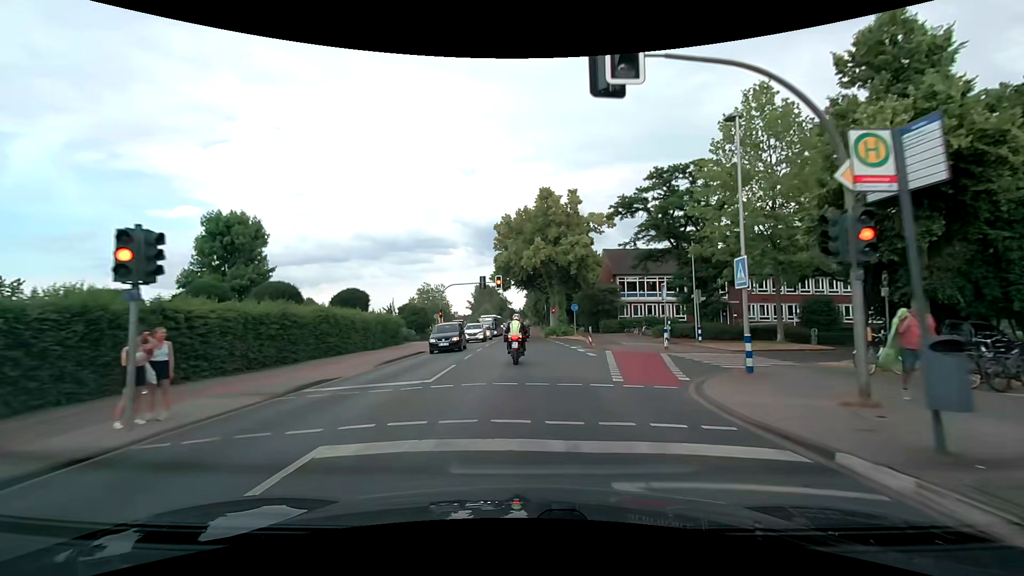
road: secondary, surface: asphalt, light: Day
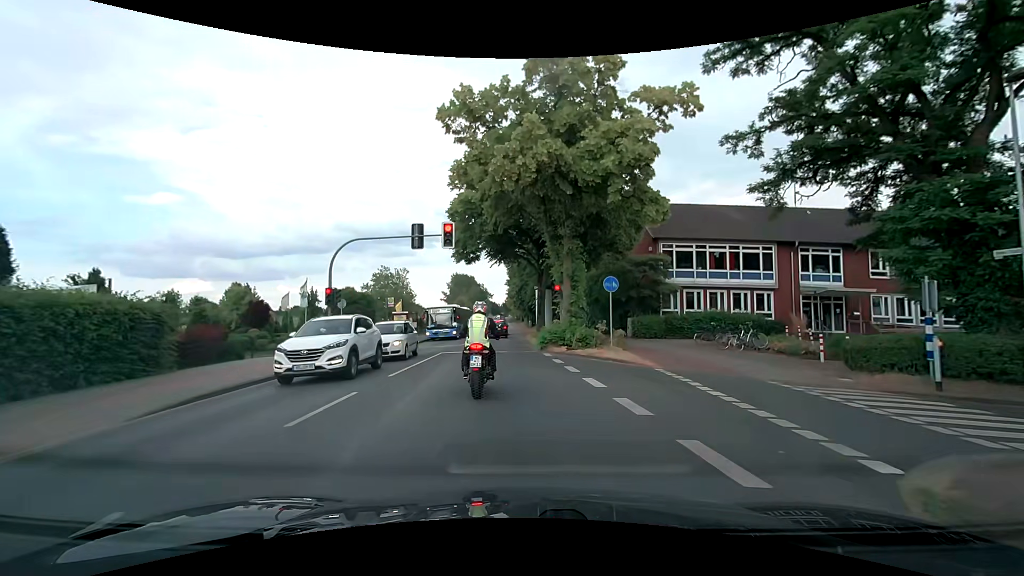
(+0.4, +24.6) m; +1°
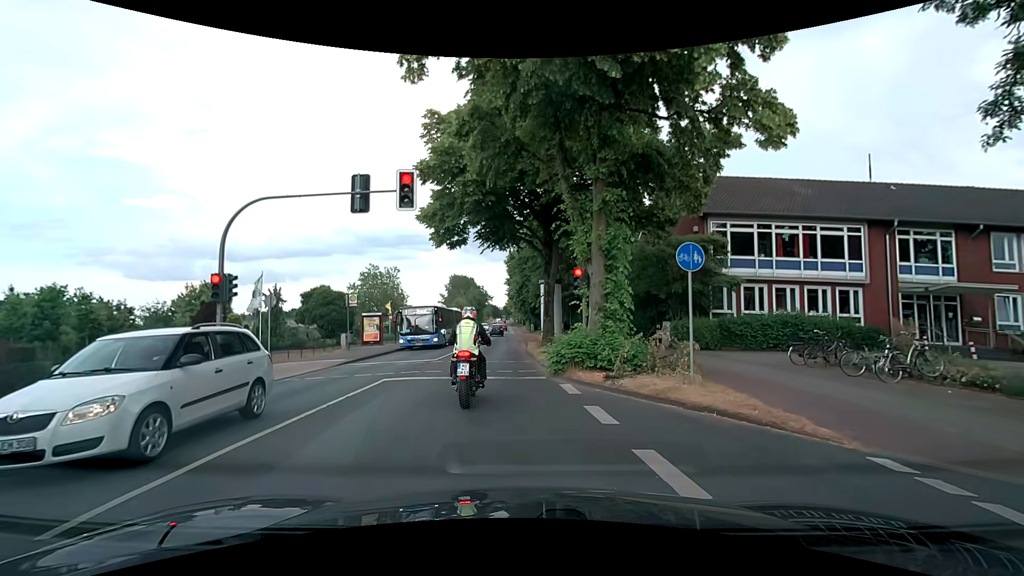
(+0.1, +8.9) m; +1°
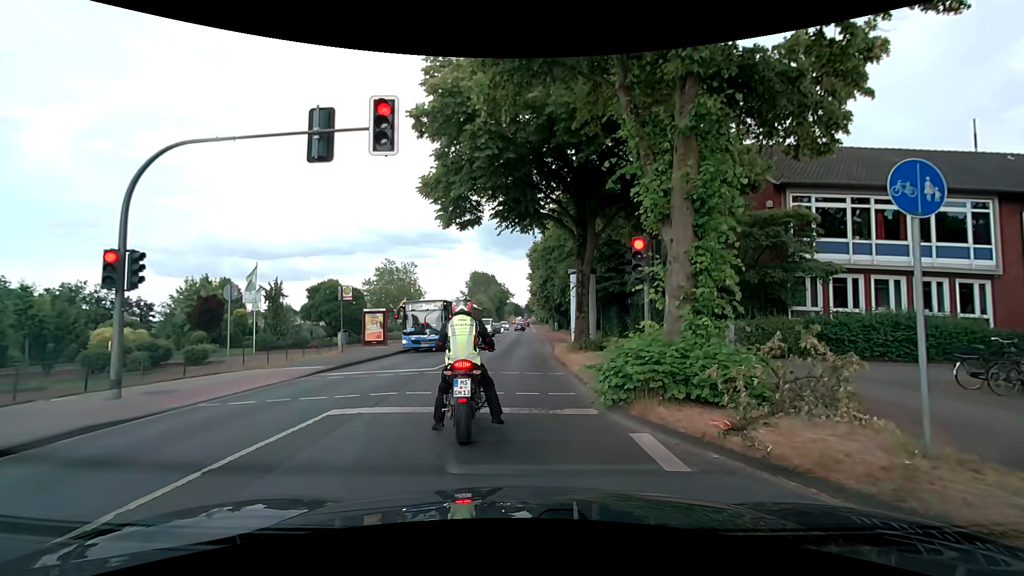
(-0.2, +5.1) m; -5°
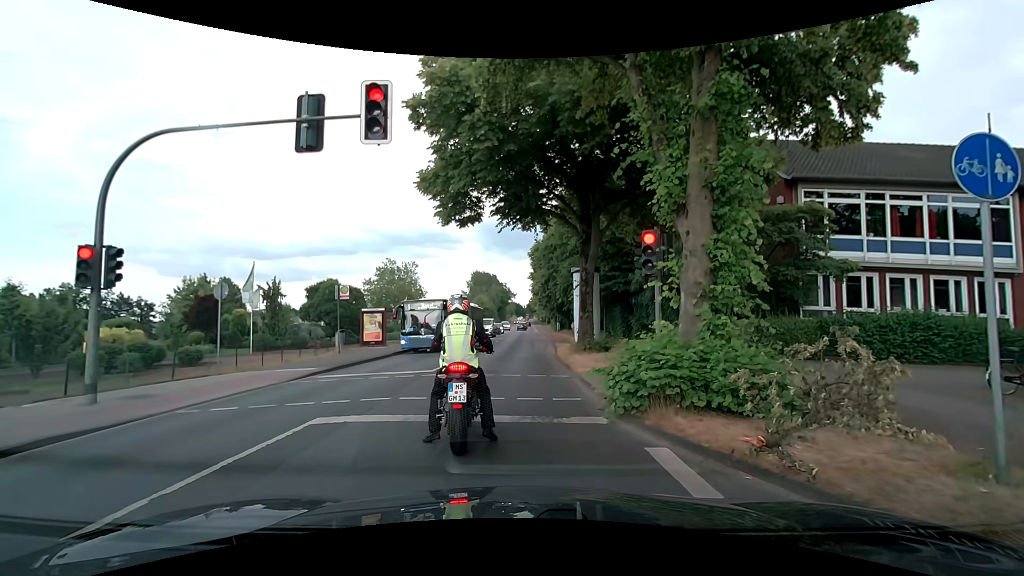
(0.0, +0.7) m; 0°
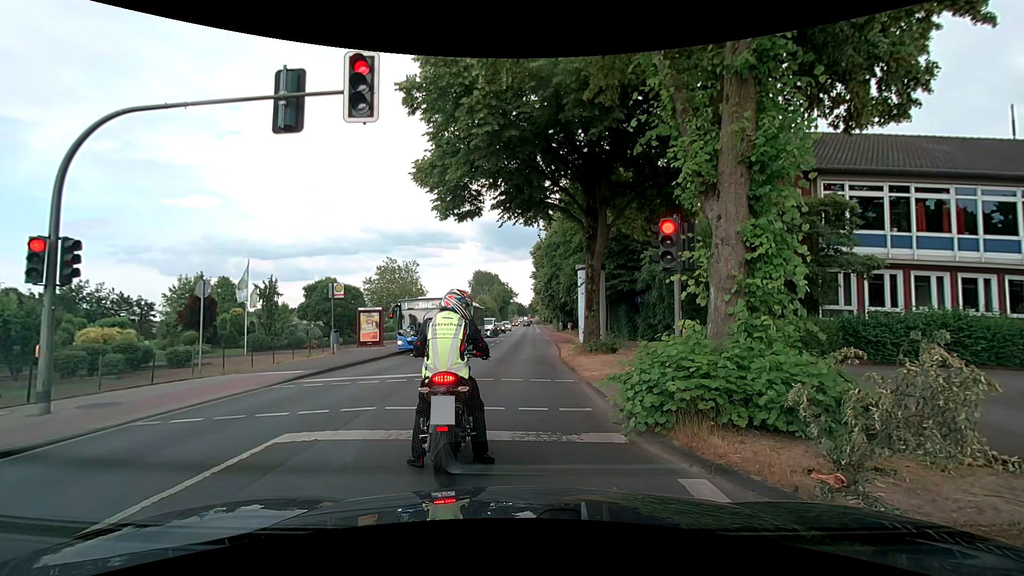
(0.0, +1.1) m; 0°
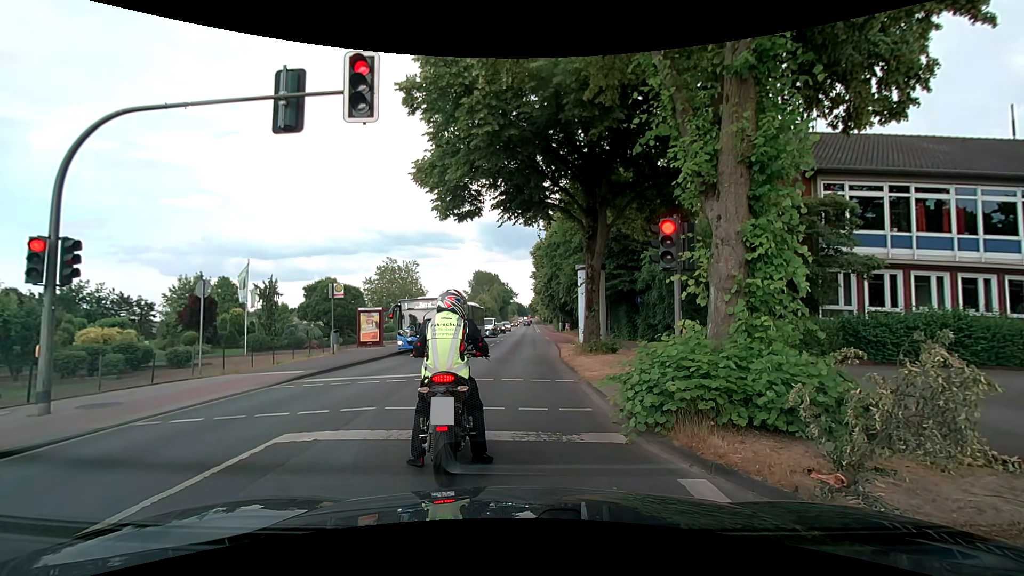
(0.0, 0.0) m; 0°
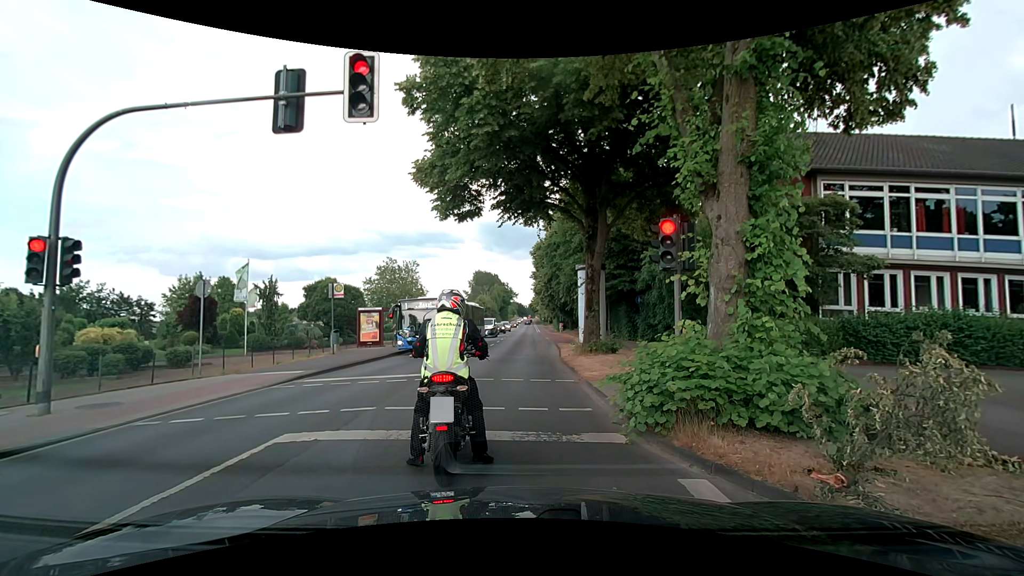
(0.0, 0.0) m; 0°
(0, +10) (0, +20) (0, +30) (+1, +40) (+1, +50) (+1, +60) (+2, +70) (+2, +80) (+3, +90) (+3, +100) m
